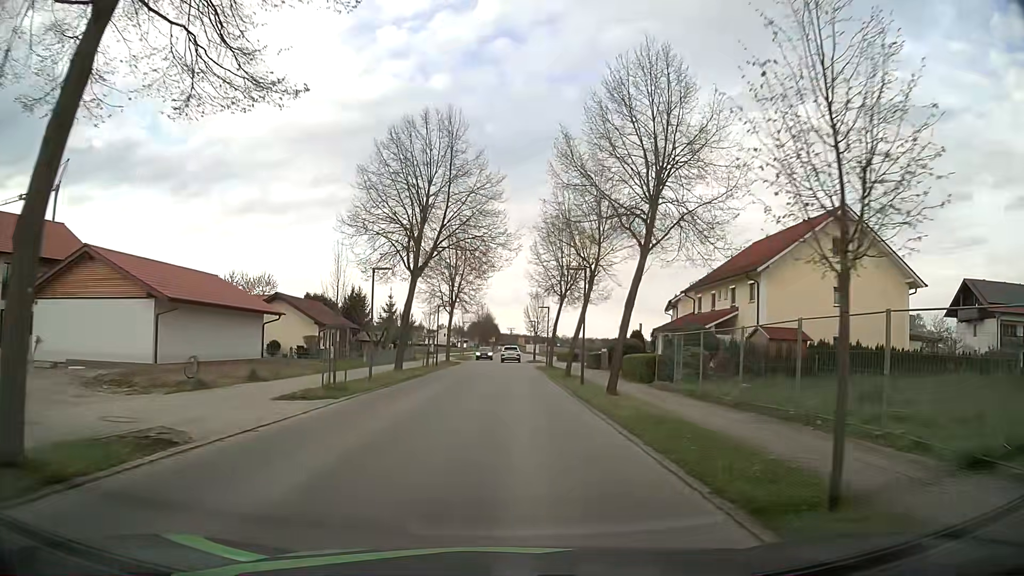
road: residential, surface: asphalt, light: Day
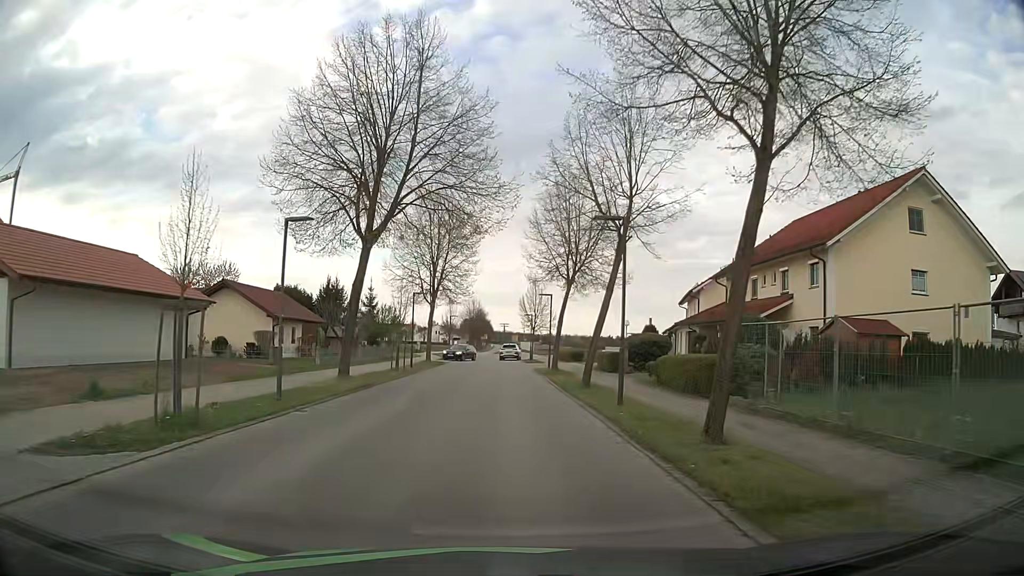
(+0.1, +9.1) m; 0°
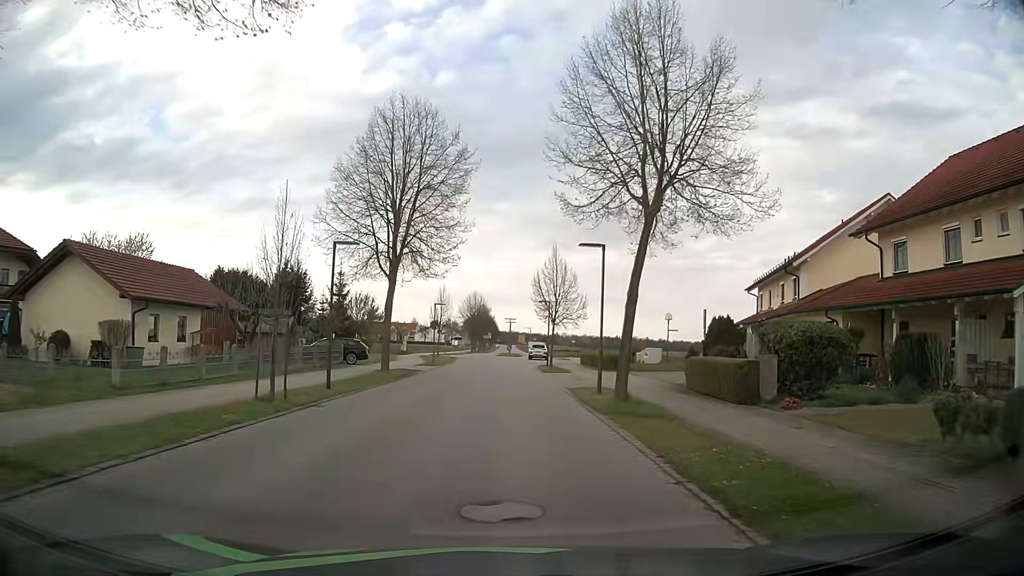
(+0.1, +18.1) m; 0°
